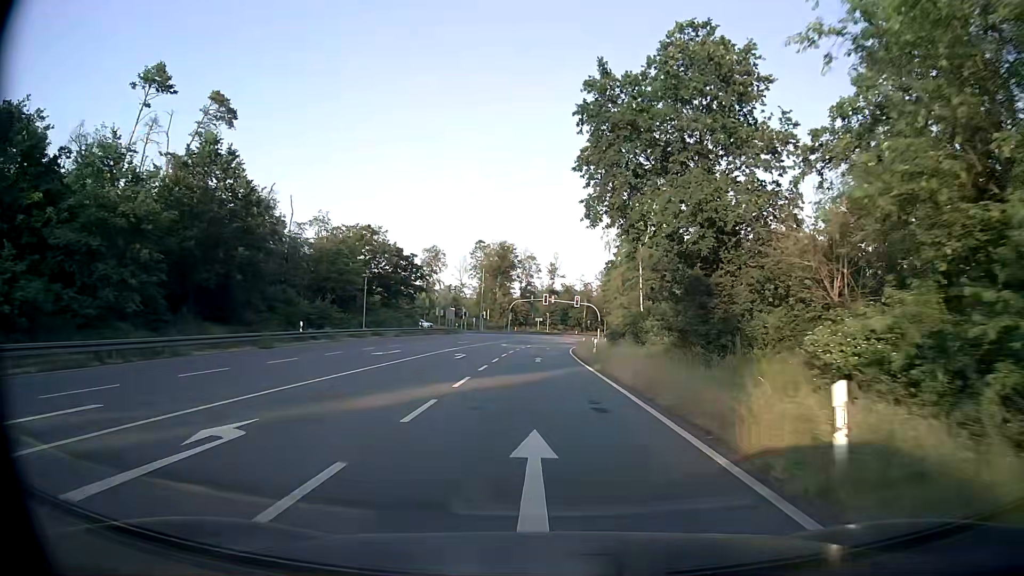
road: primary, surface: asphalt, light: Day
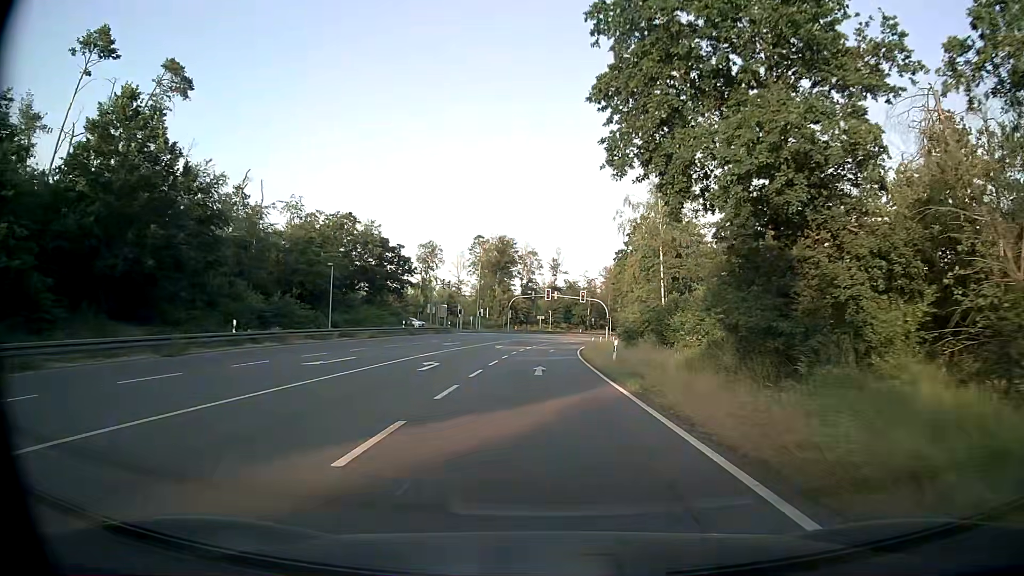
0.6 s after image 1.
(0.0, +9.0) m; 0°
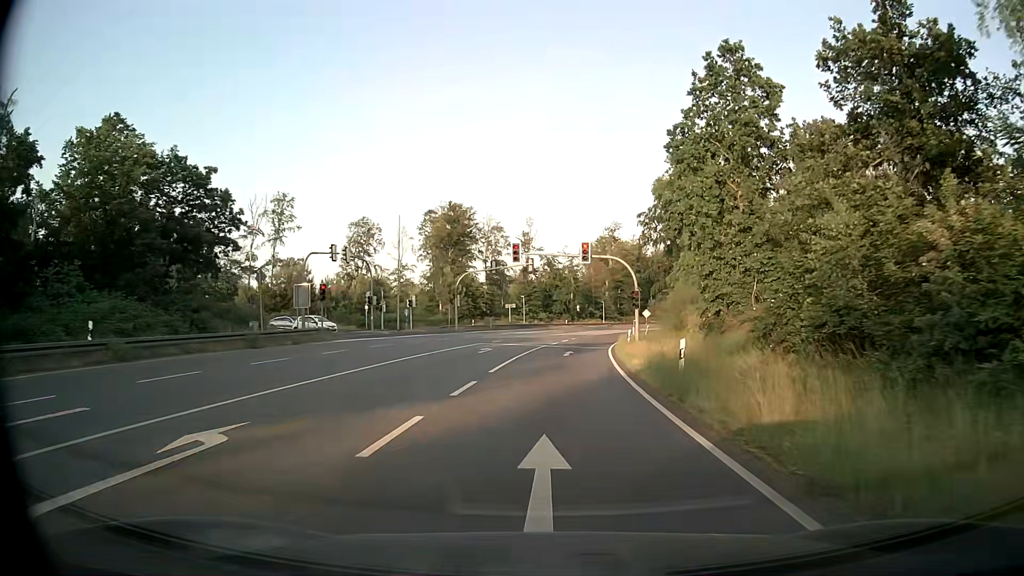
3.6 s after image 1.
(+0.4, +41.2) m; +2°
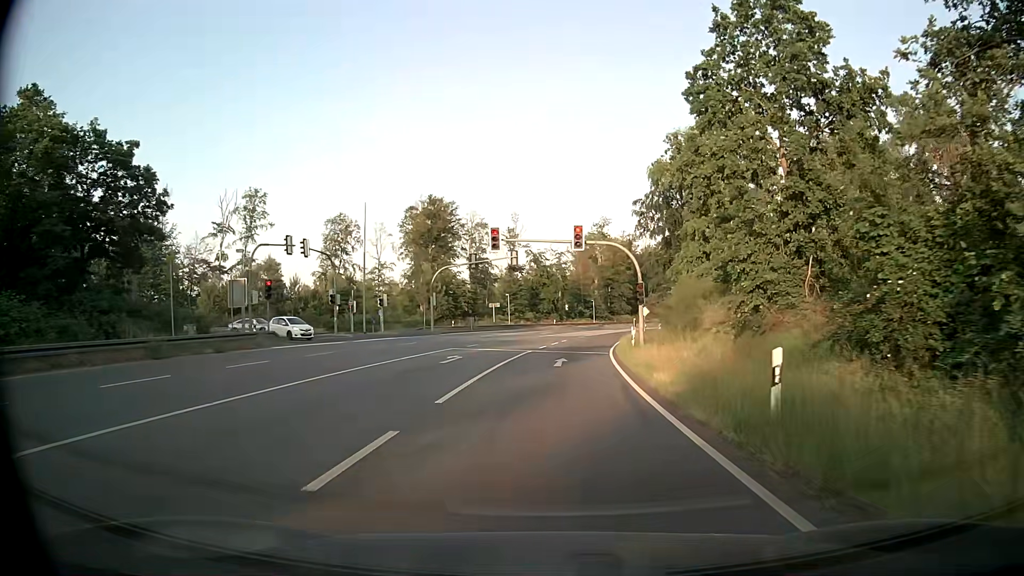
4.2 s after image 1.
(0.0, +7.0) m; +1°
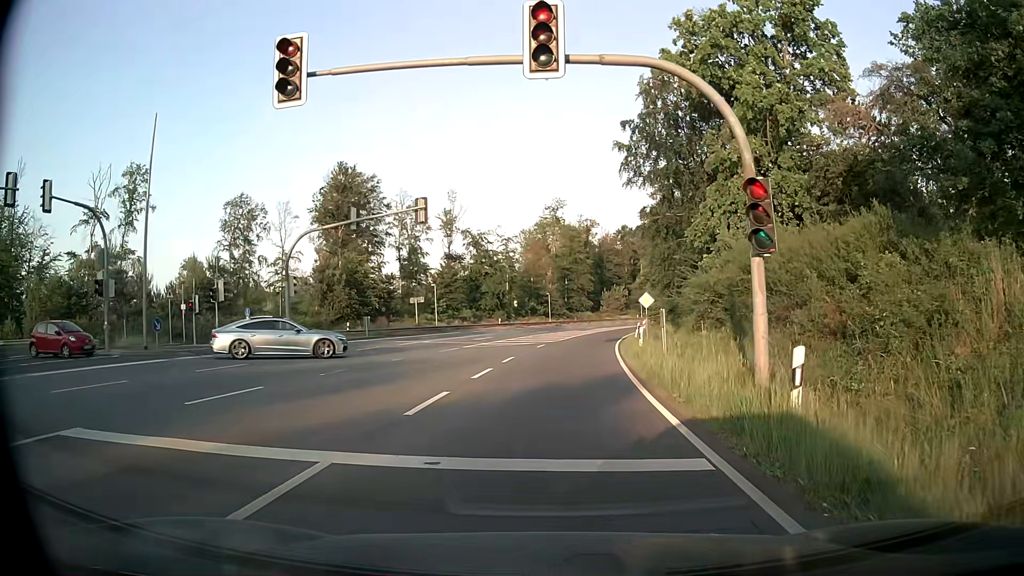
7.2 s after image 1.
(+0.9, +23.9) m; +5°
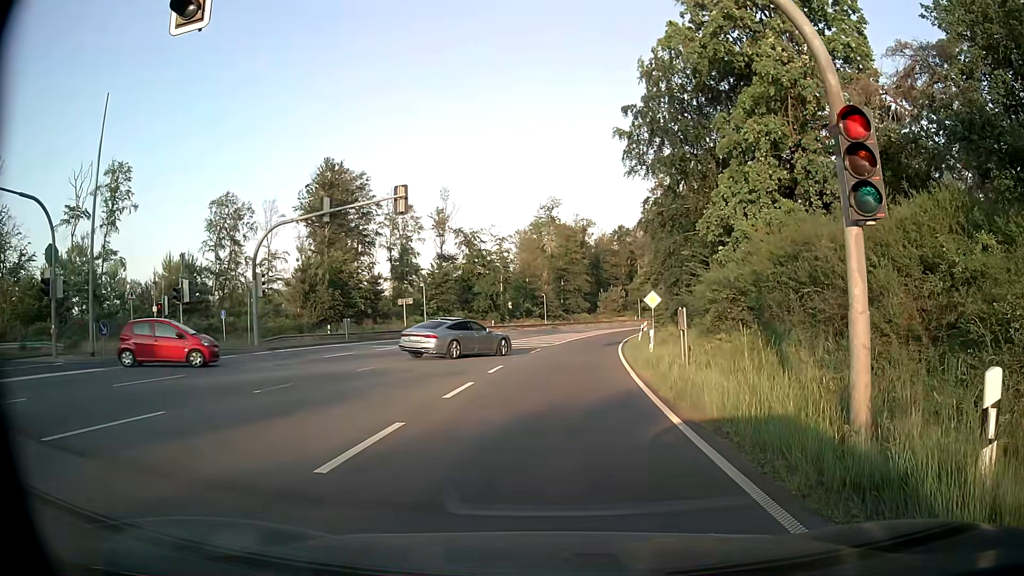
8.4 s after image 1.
(0.0, +3.3) m; -1°
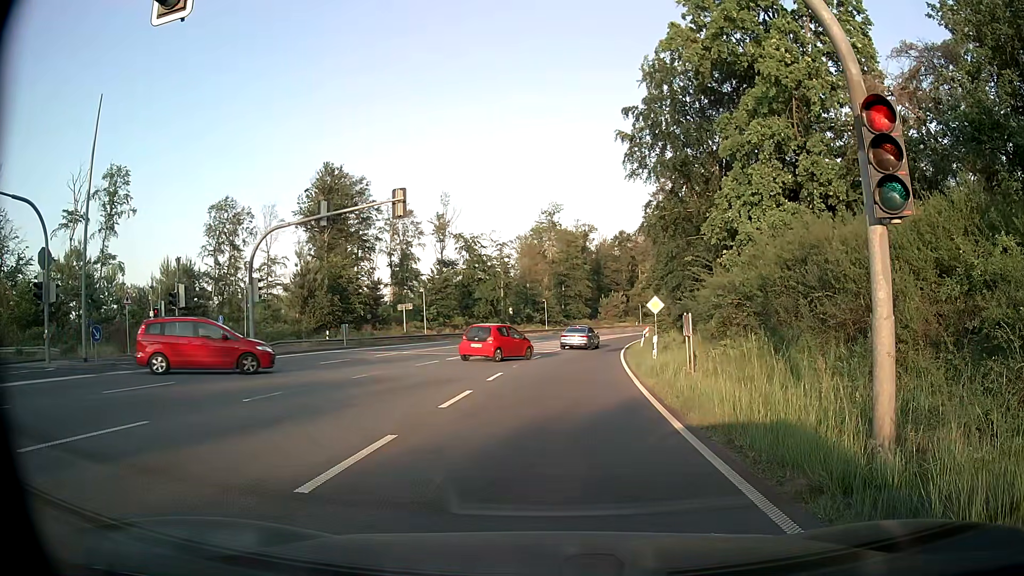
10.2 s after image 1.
(0.0, +0.5) m; 0°
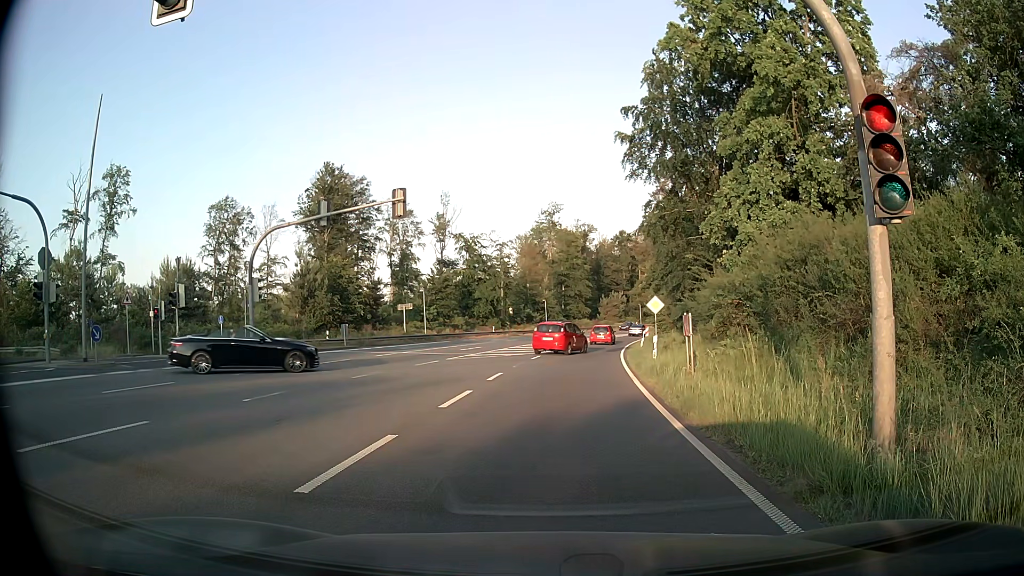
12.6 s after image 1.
(0.0, 0.0) m; 0°
(0, +10) (+1, +20) (+2, +30) (+3, +40) (+4, +50) (+6, +60) (+9, +69) (+11, +79) (+14, +89) (+17, +98) m
